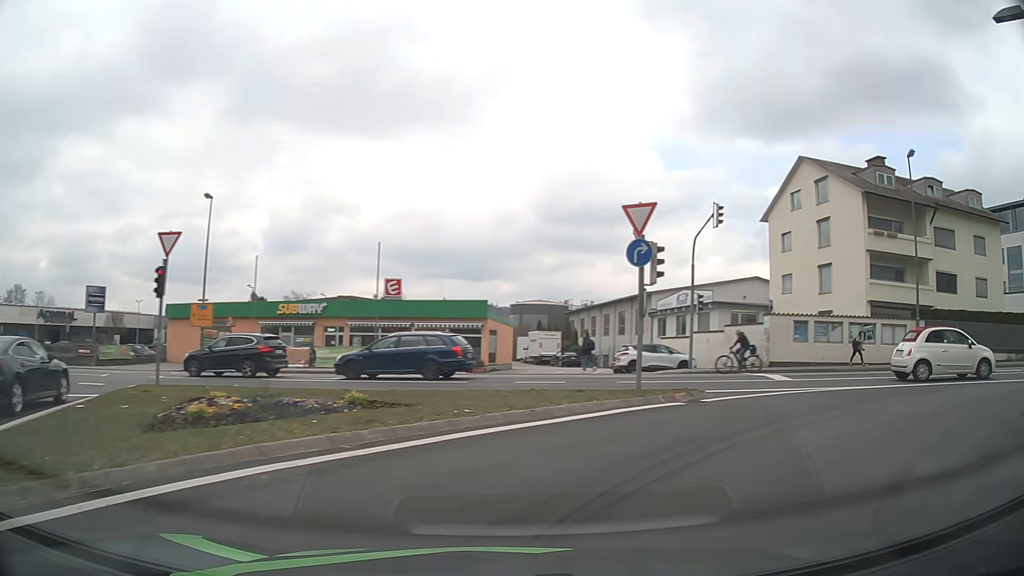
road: tertiary_link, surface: asphalt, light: Day
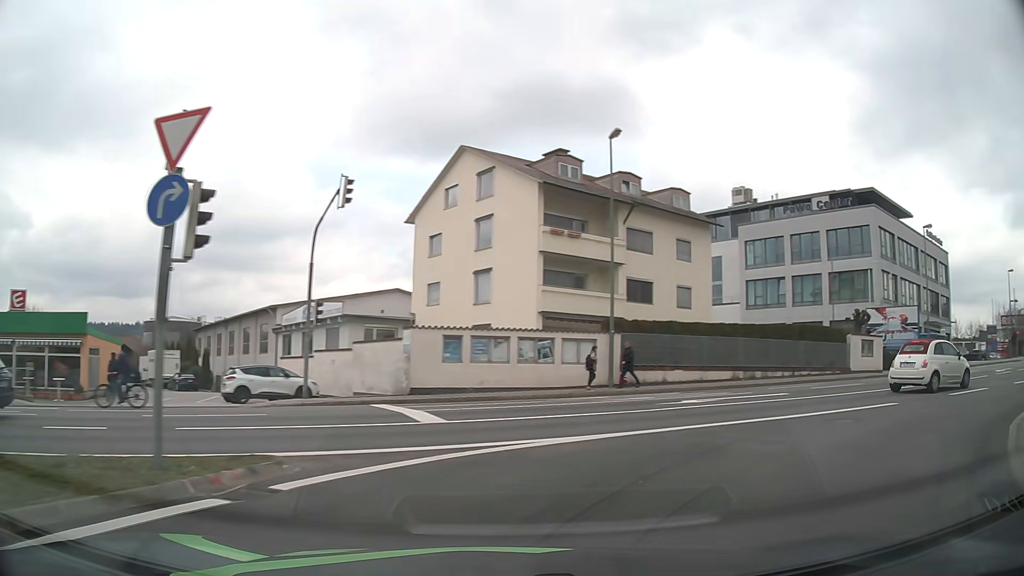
(+2.0, +6.6) m; +33°
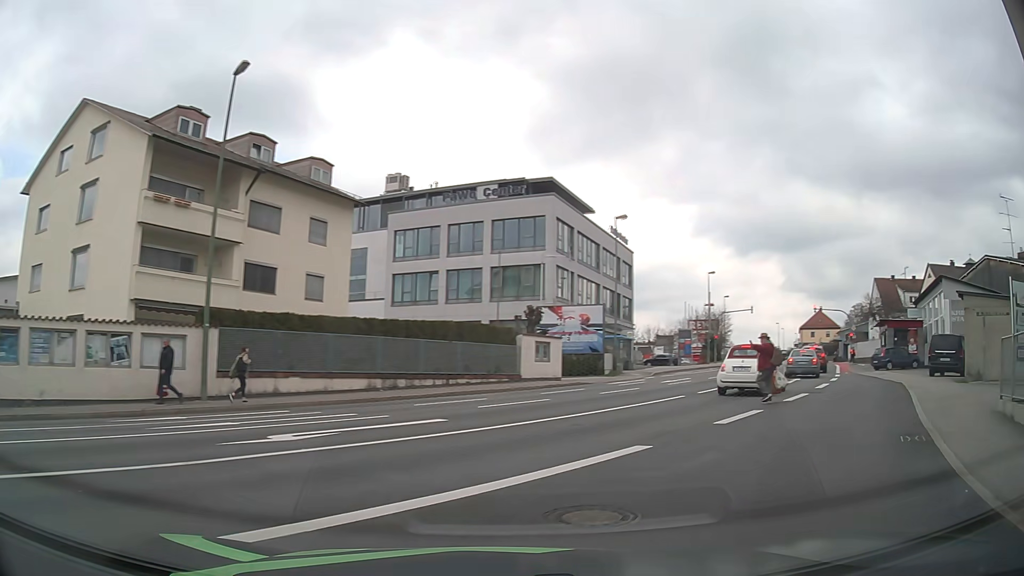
(+1.5, +6.6) m; +26°
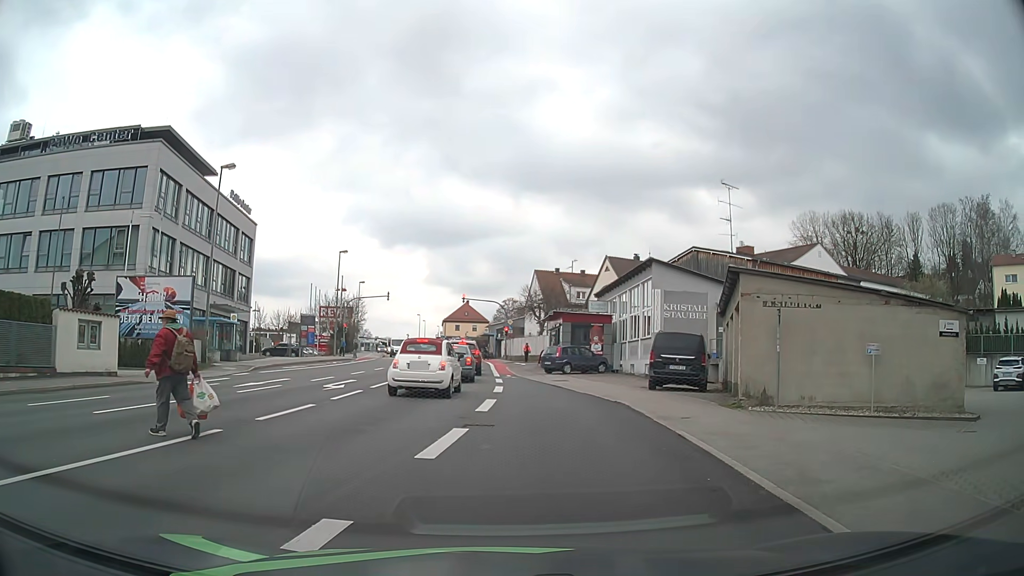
(+3.3, +8.7) m; +34°
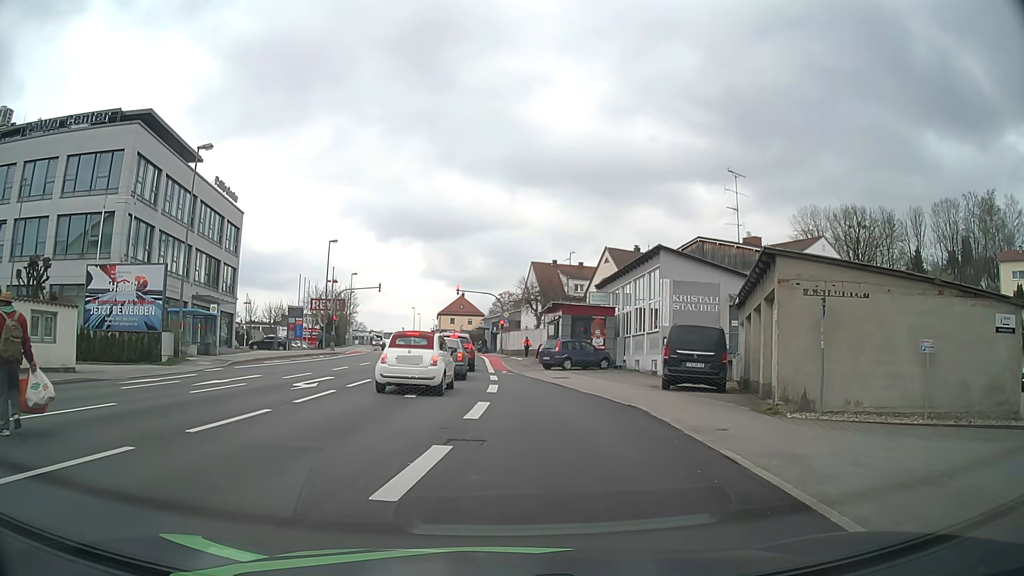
(0.0, +2.3) m; -1°
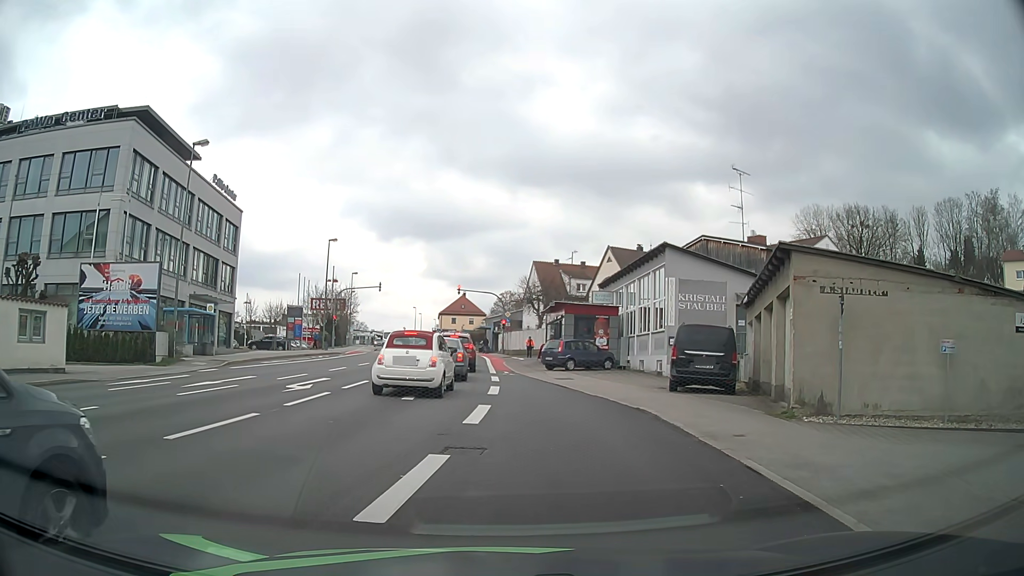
(0.0, +0.6) m; 0°
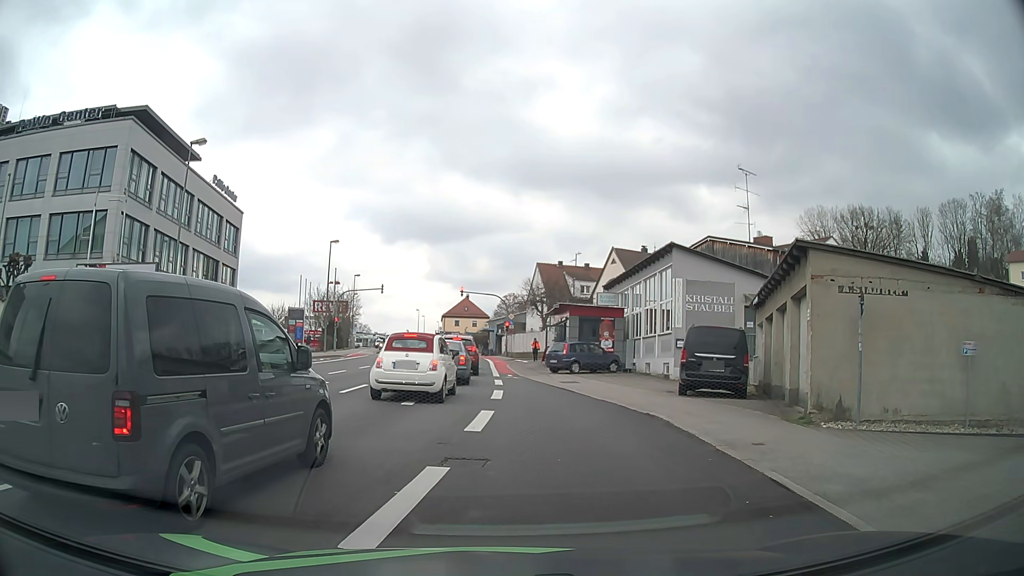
(0.0, +0.6) m; 0°
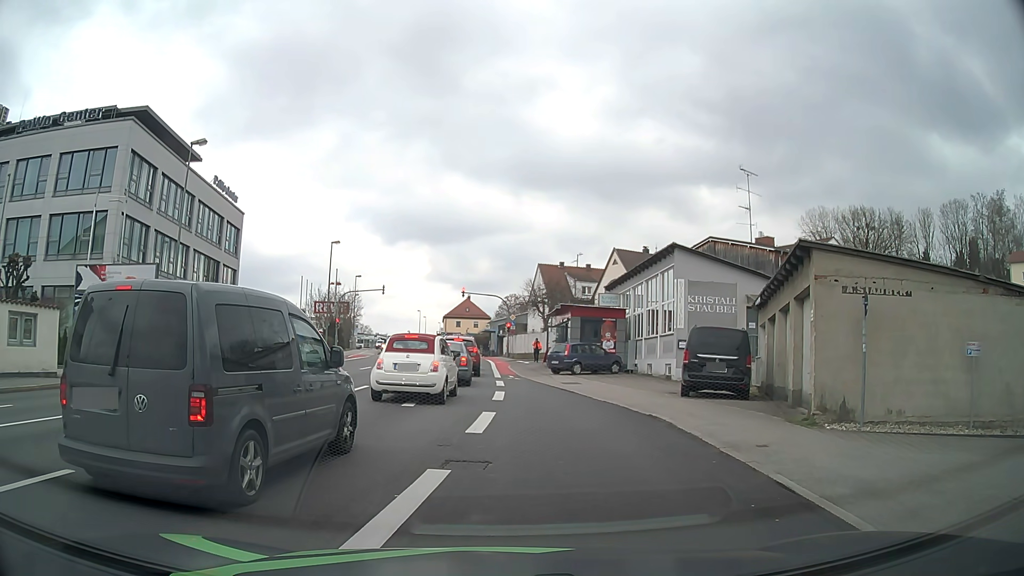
(0.0, +0.1) m; 0°
